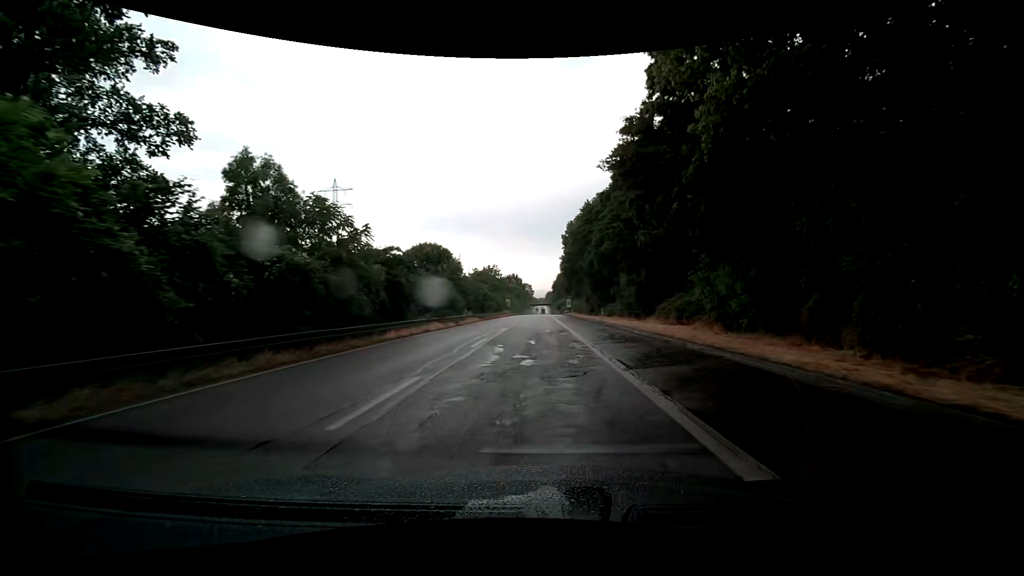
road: trunk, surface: asphalt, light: Day
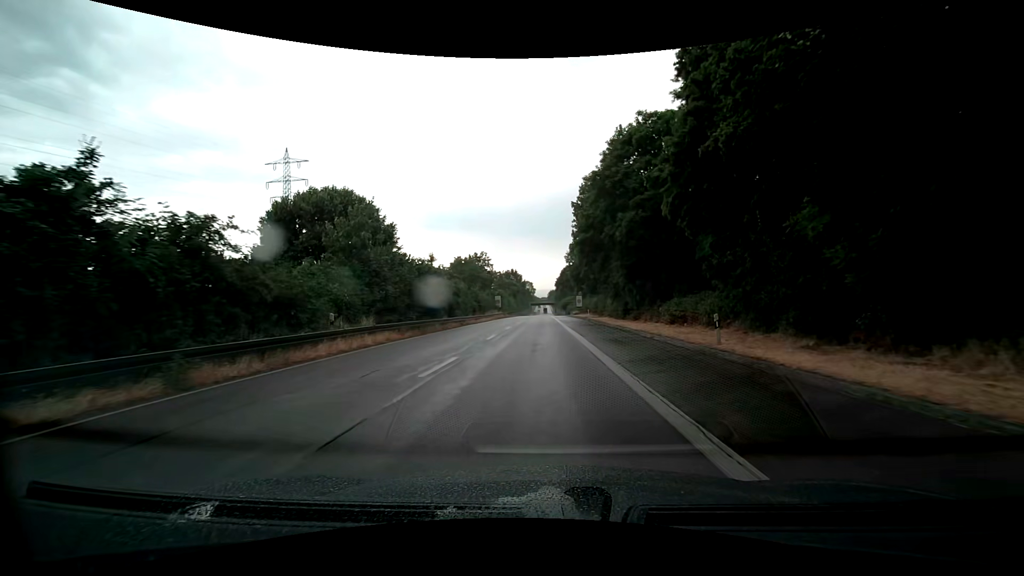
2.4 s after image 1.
(-0.1, +30.1) m; -1°
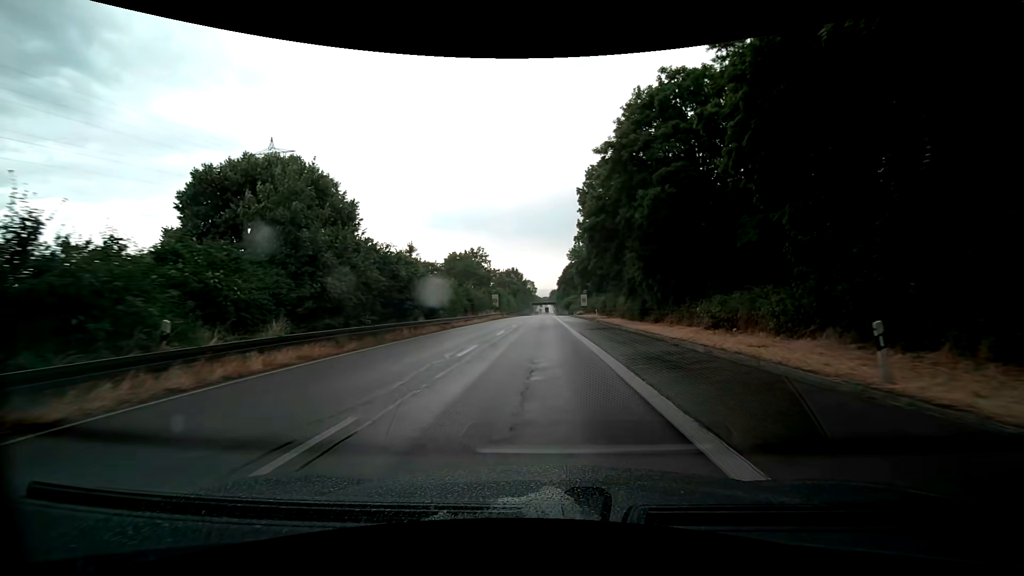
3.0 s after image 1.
(0.0, +7.6) m; 0°
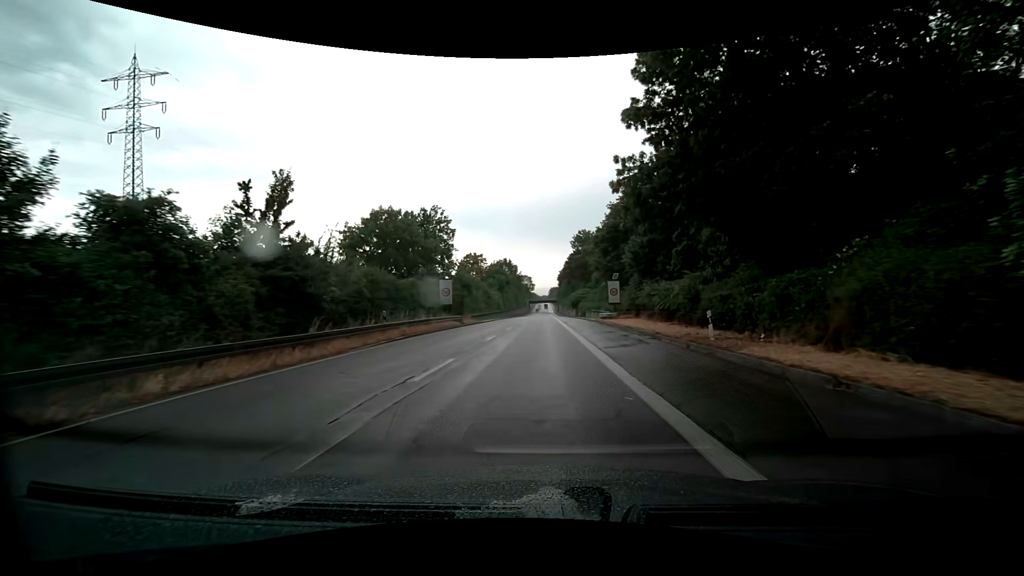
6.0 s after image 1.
(-0.1, +39.0) m; +1°
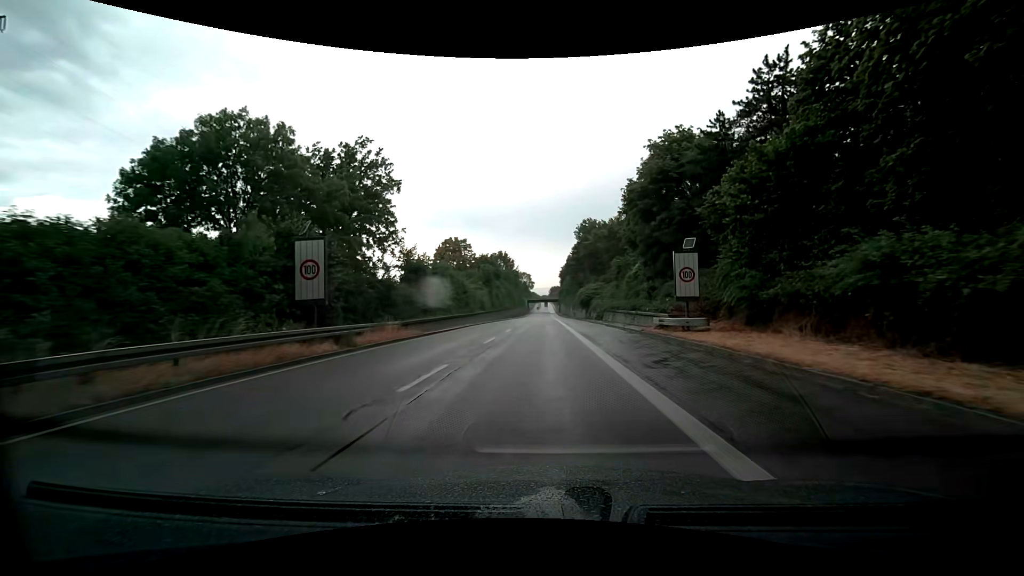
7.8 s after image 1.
(0.0, +24.1) m; 0°
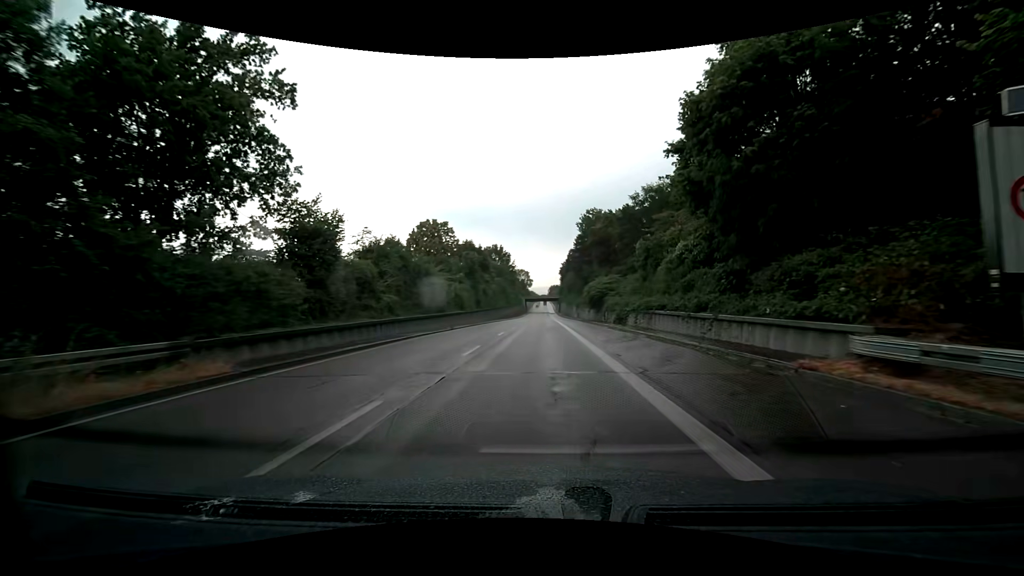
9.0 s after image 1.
(0.0, +16.6) m; 0°
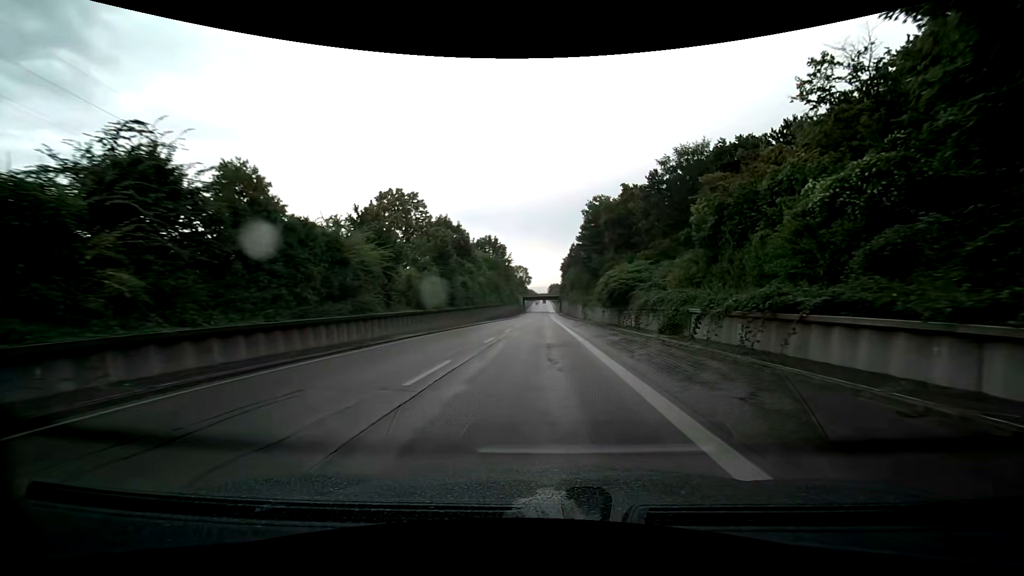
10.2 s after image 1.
(+0.1, +17.4) m; 0°
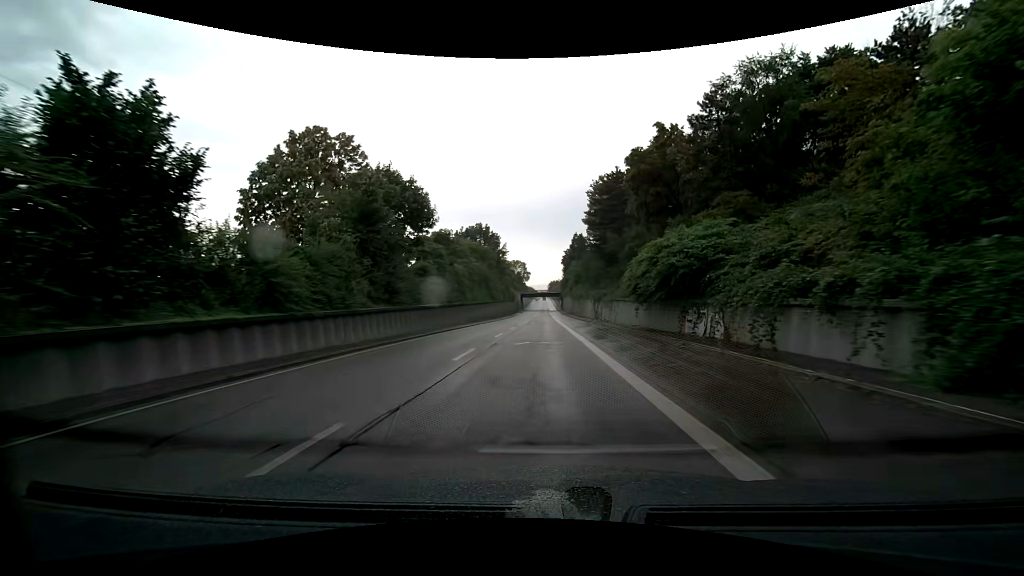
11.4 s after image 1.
(0.0, +18.4) m; 0°
(0, +10) (0, +20) (0, +30) (0, +40) (0, +50) (0, +60) (0, +70) (0, +80) (0, +90) (0, +100) m
